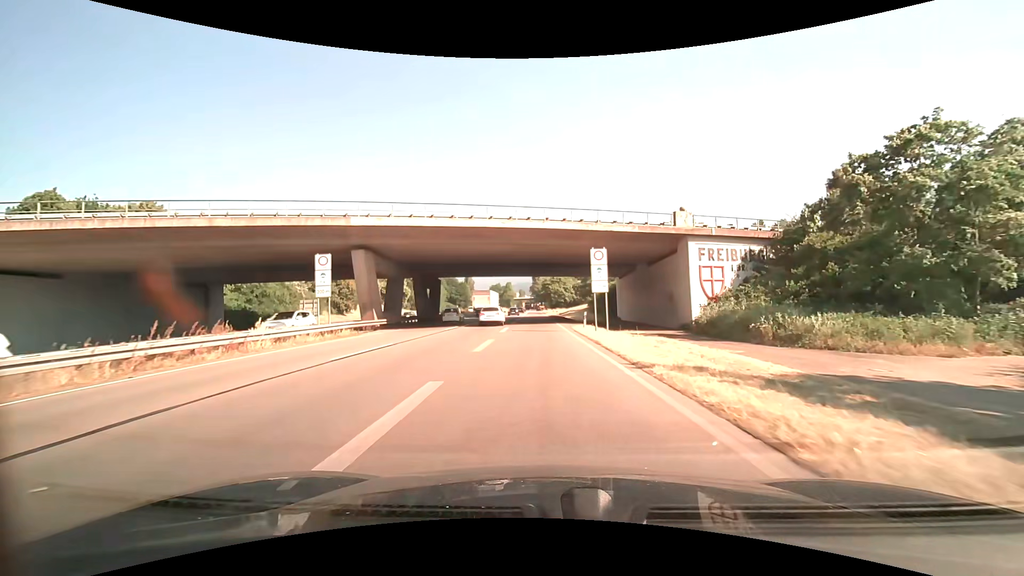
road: trunk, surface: asphalt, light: Day
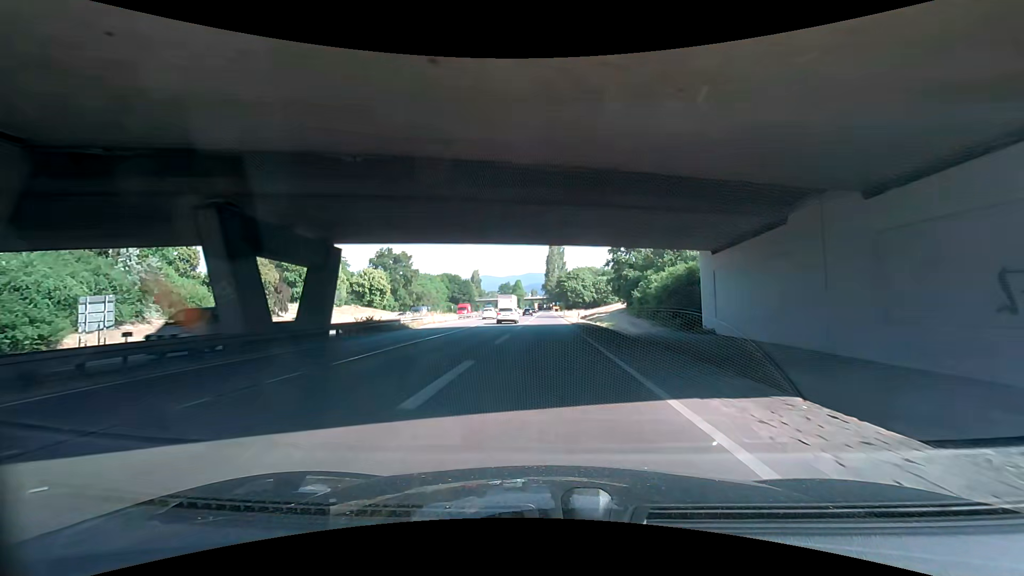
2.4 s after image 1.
(-0.7, +32.7) m; -2°
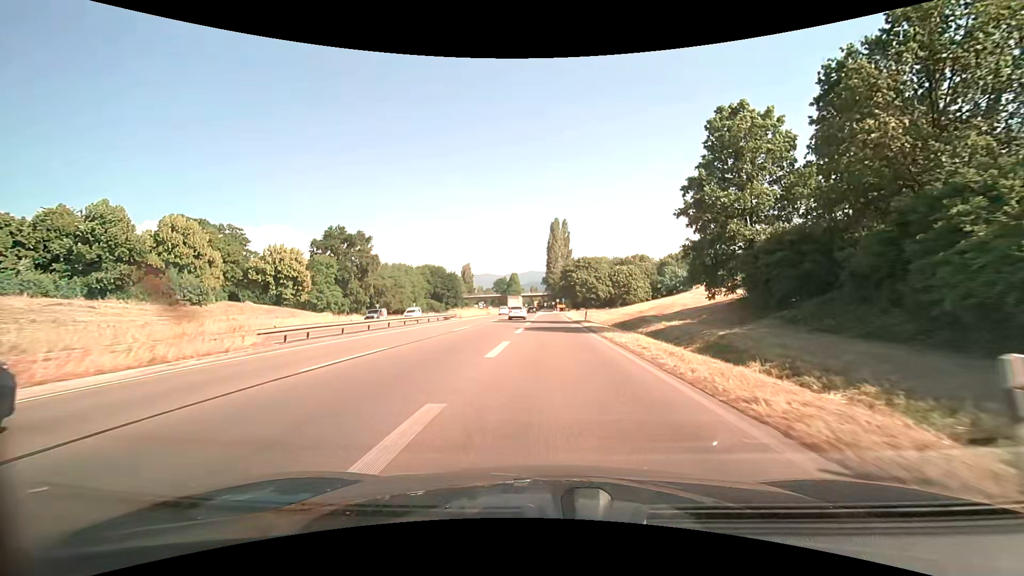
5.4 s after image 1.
(+1.7, +42.4) m; +1°
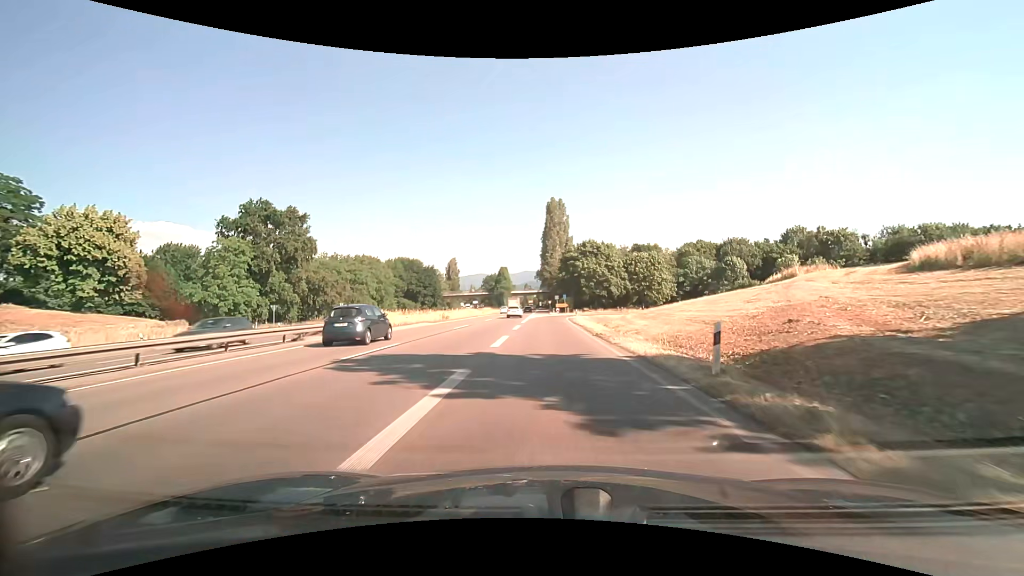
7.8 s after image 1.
(0.0, +33.5) m; 0°
